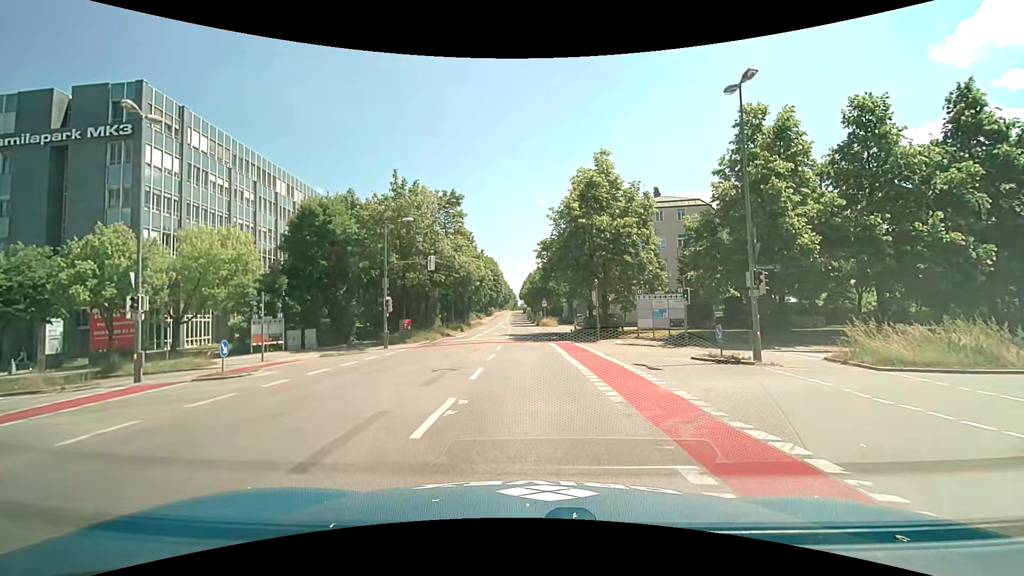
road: tertiary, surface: asphalt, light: Day
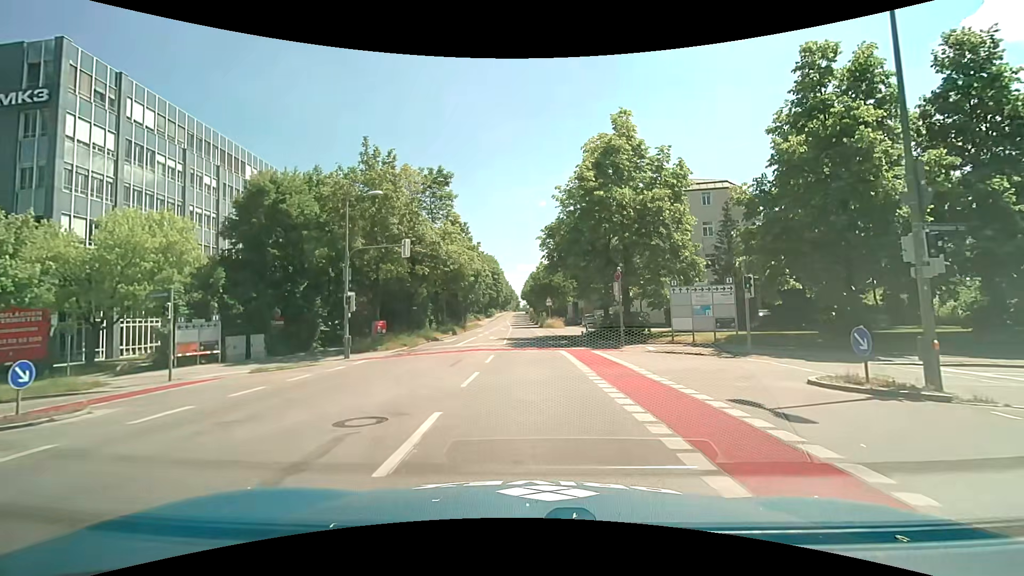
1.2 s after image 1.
(-0.1, +7.7) m; 0°
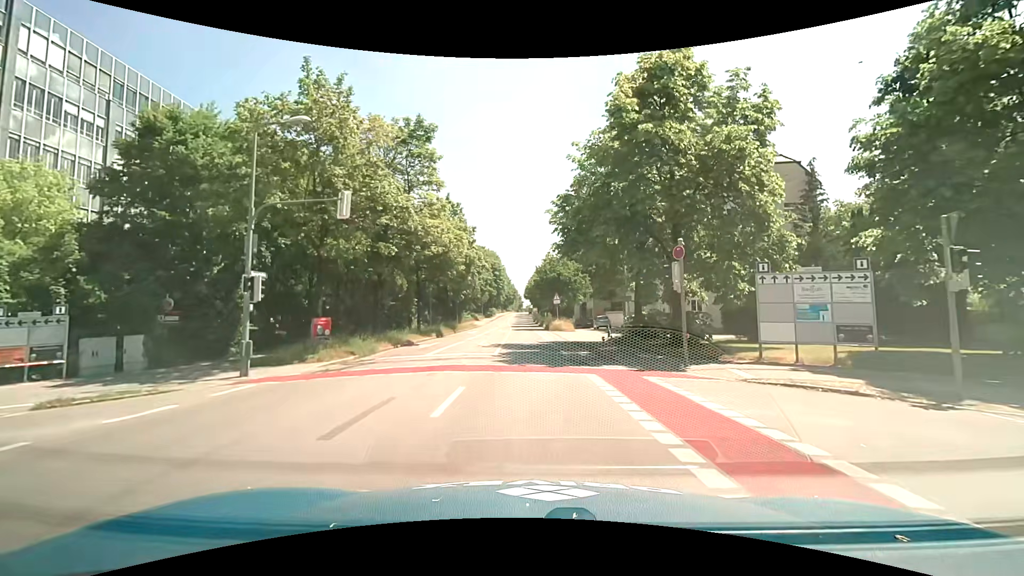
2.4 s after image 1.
(-0.2, +9.8) m; -1°
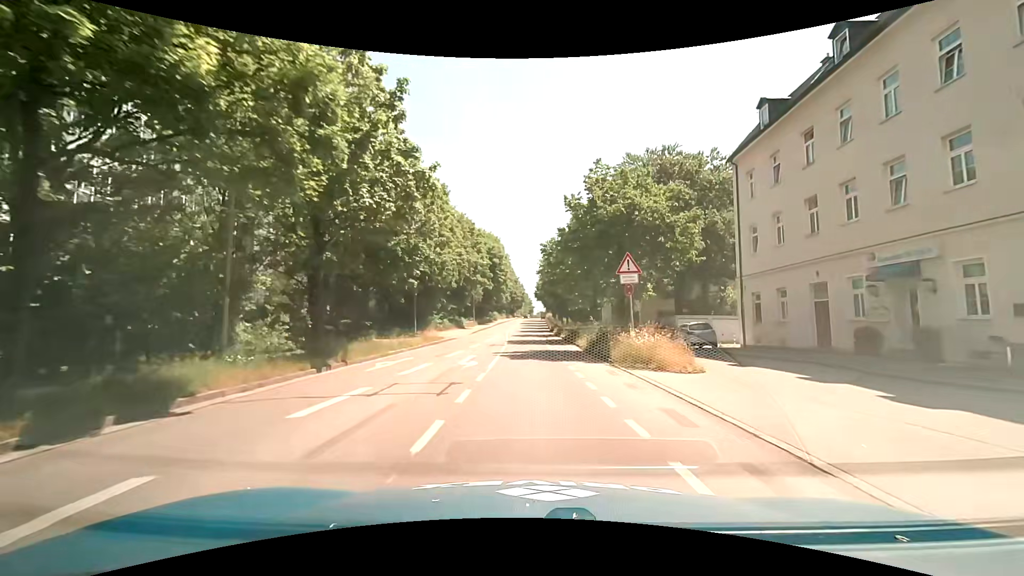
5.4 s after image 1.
(-0.1, +31.7) m; -1°
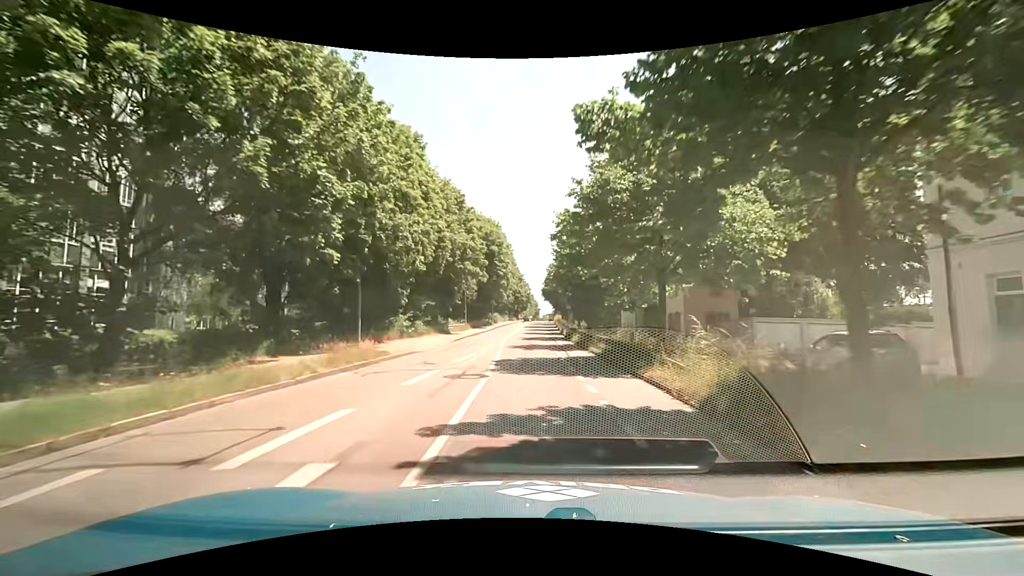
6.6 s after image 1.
(0.0, +14.5) m; 0°
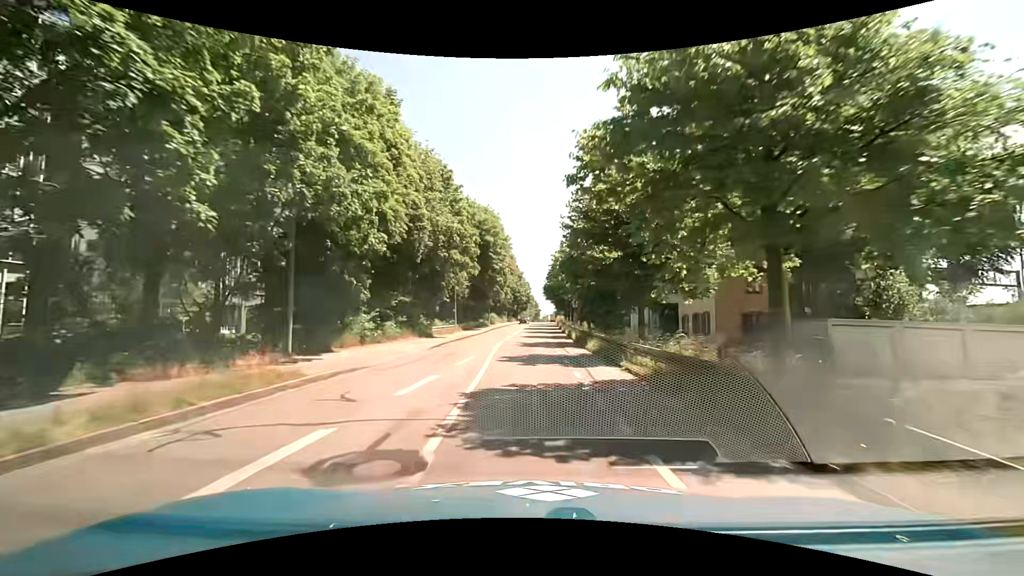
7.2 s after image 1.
(0.0, +7.5) m; +1°
